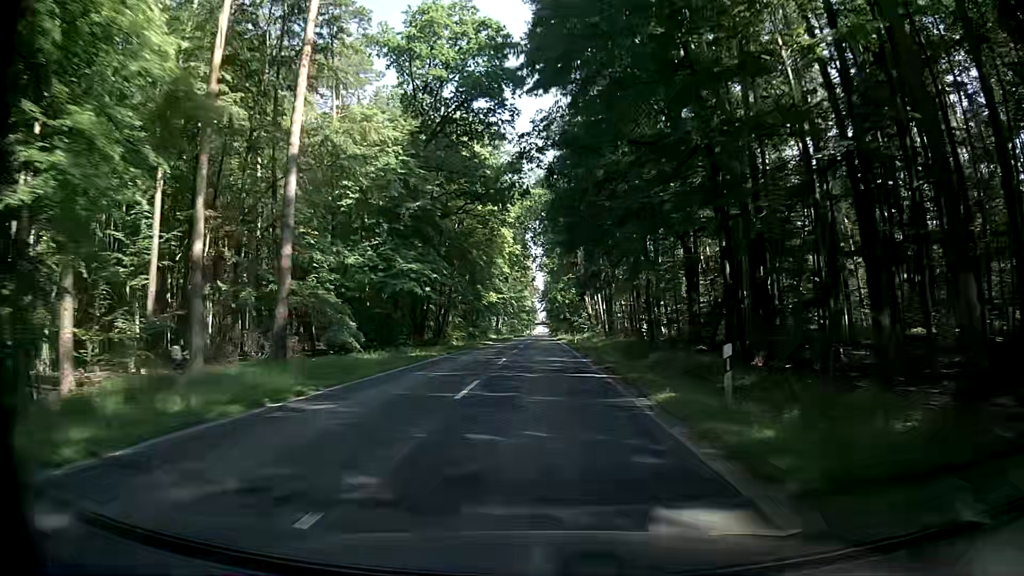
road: secondary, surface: asphalt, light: Day
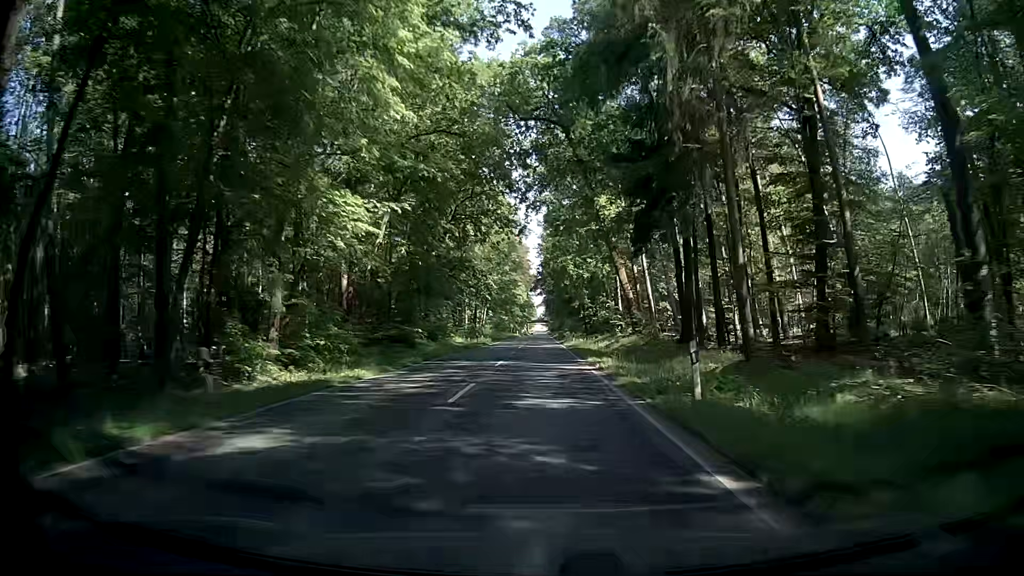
(+0.3, +47.8) m; 0°
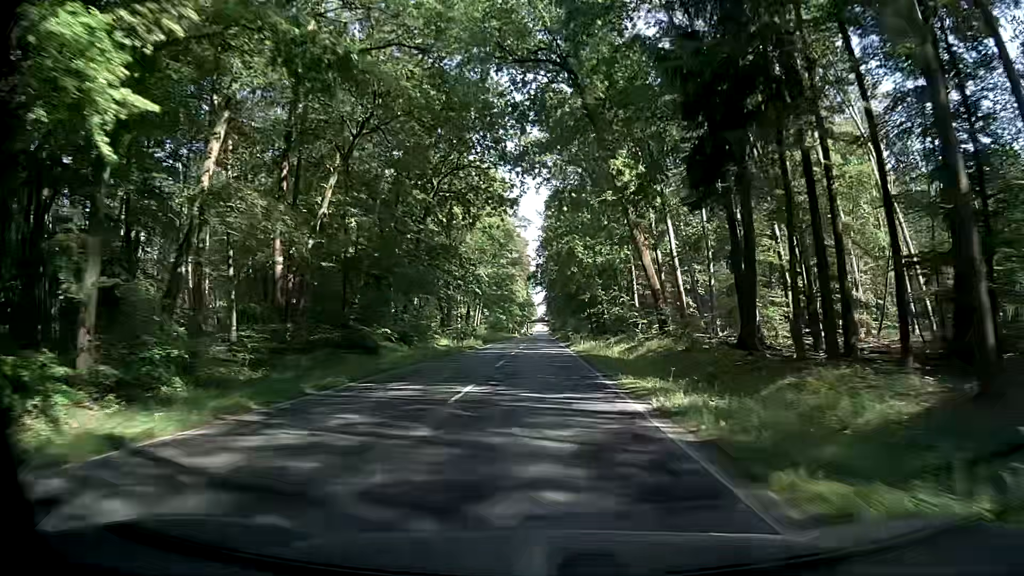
(+0.4, +11.9) m; +1°
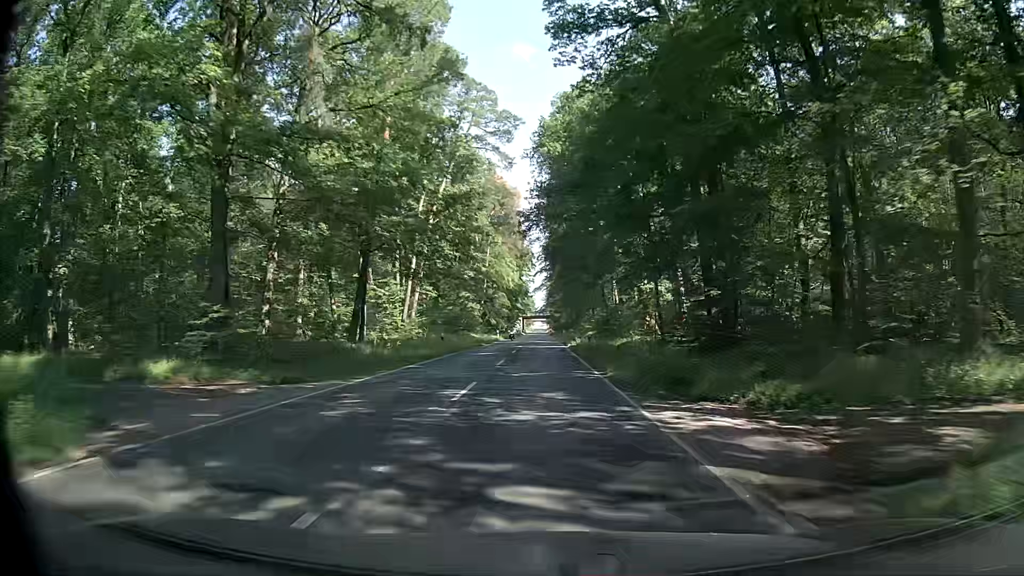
(-0.9, +58.9) m; 0°
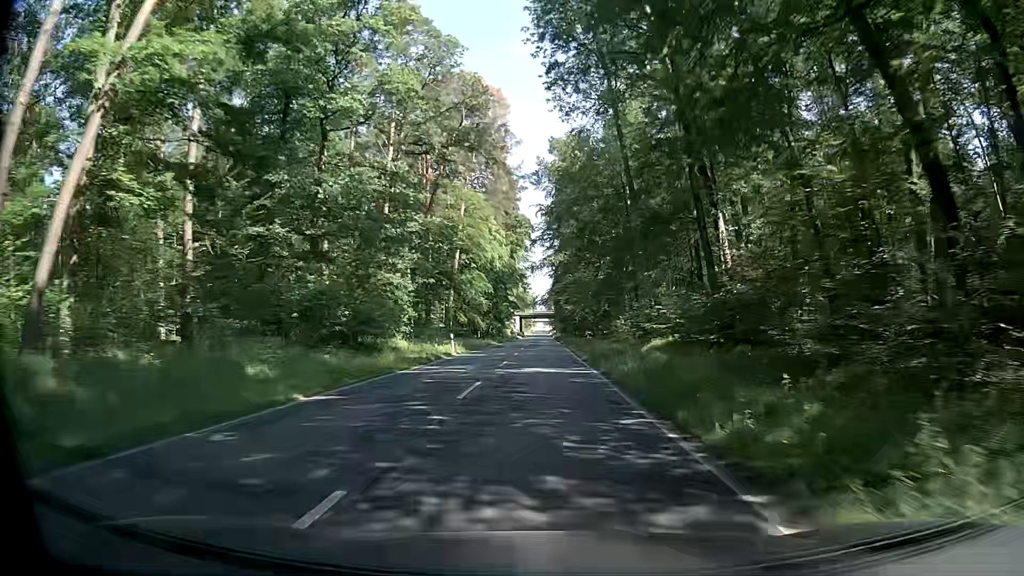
(-0.7, +46.9) m; 0°
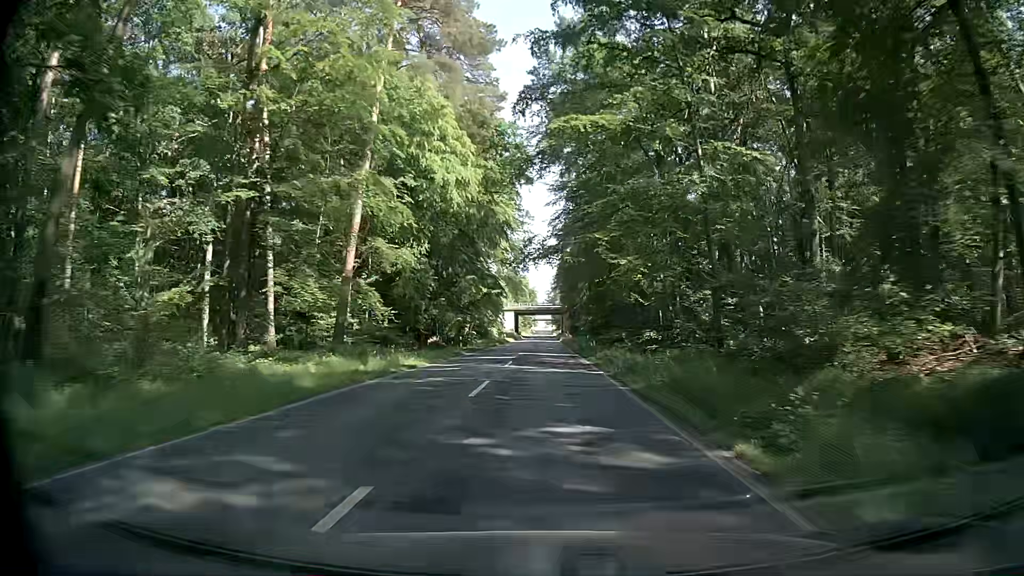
(-0.7, +47.2) m; -1°
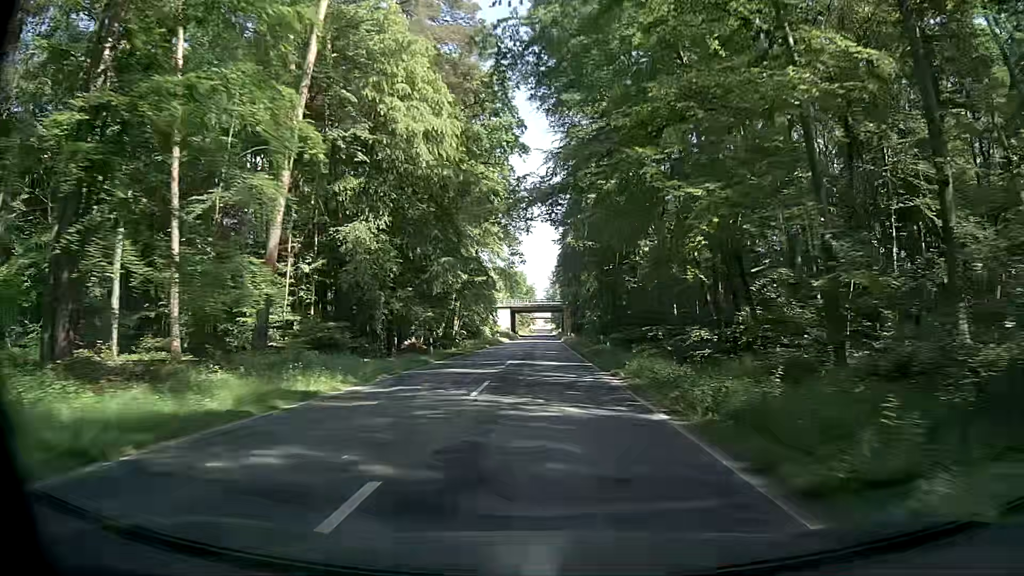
(+0.1, +11.8) m; +1°
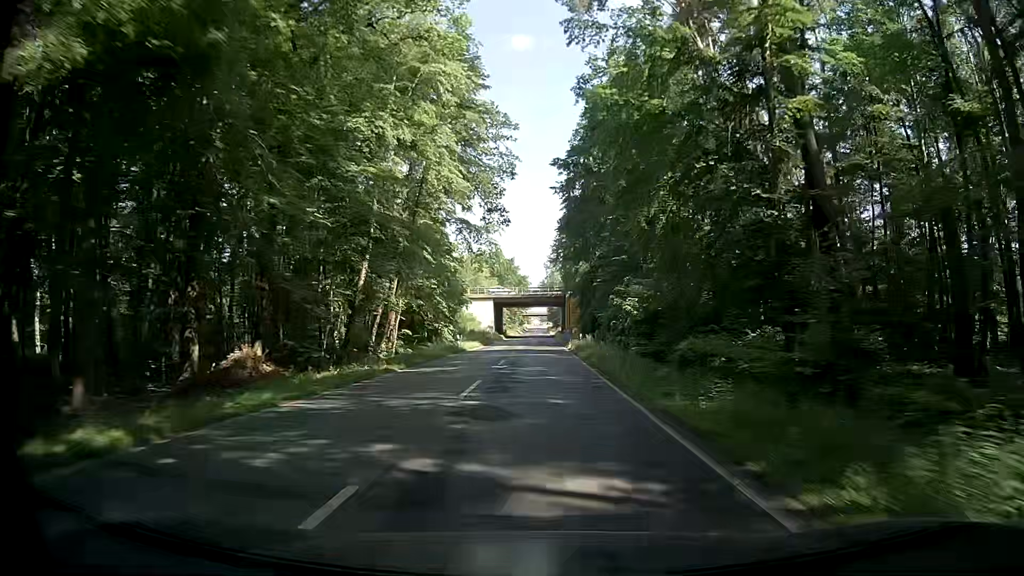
(+0.2, +35.7) m; 0°
(0, +10) (0, +20) (0, +30) (0, +40) (0, +50) (0, +60) (0, +70) (0, +80) (0, +90) (0, +100) m
